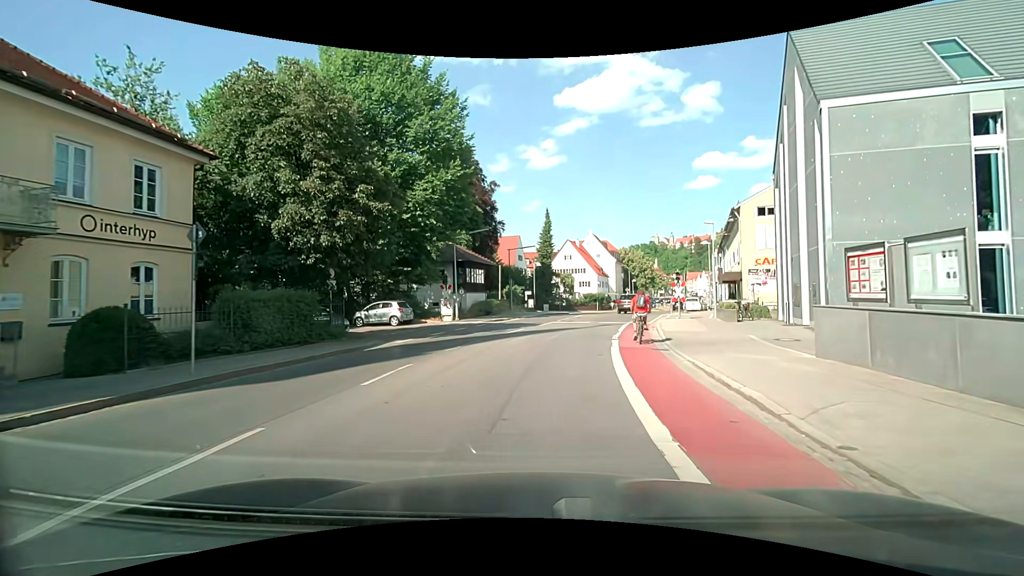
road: secondary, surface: asphalt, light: Day
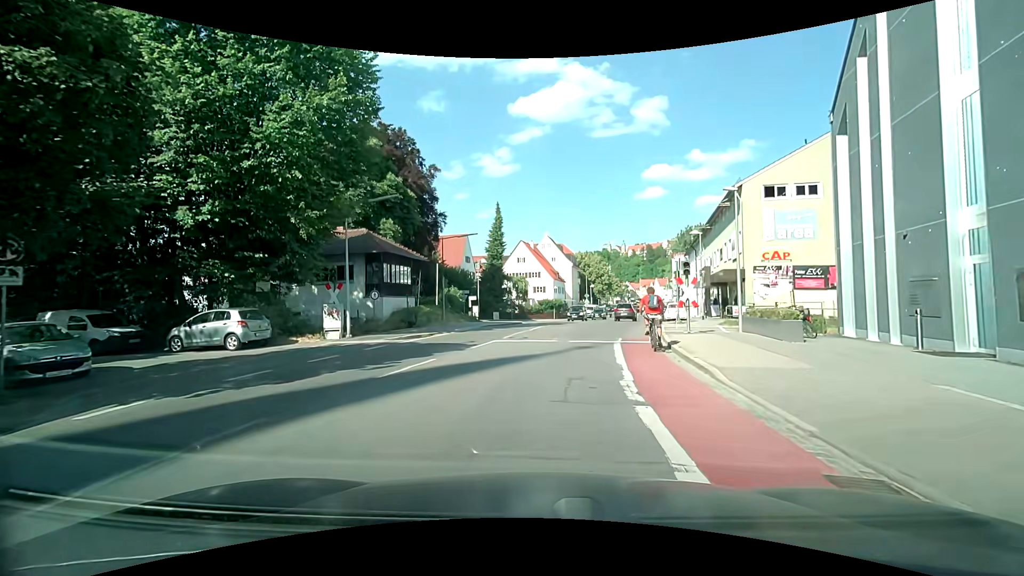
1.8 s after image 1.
(+0.6, +11.1) m; +6°
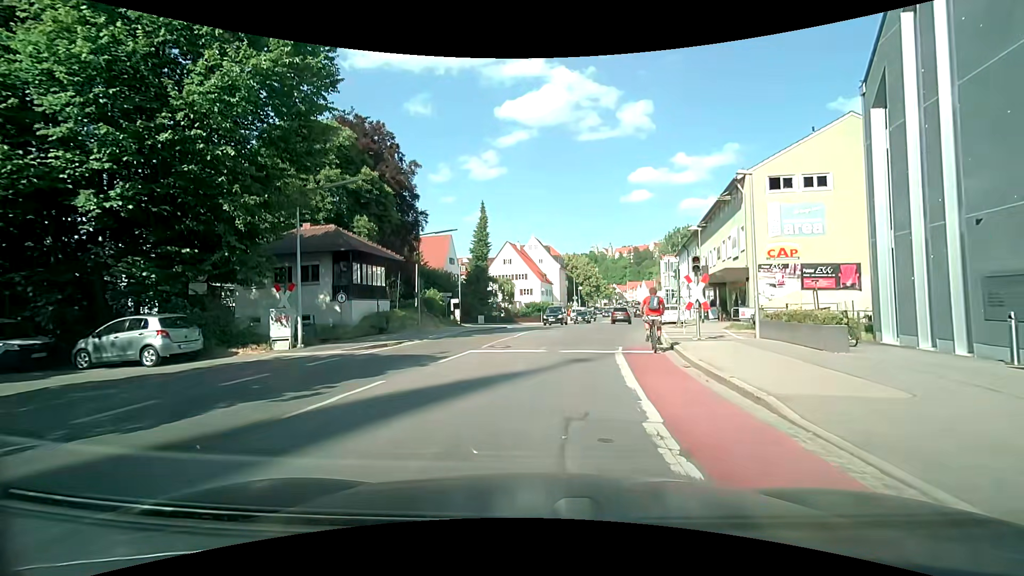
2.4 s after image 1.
(0.0, +3.0) m; 0°
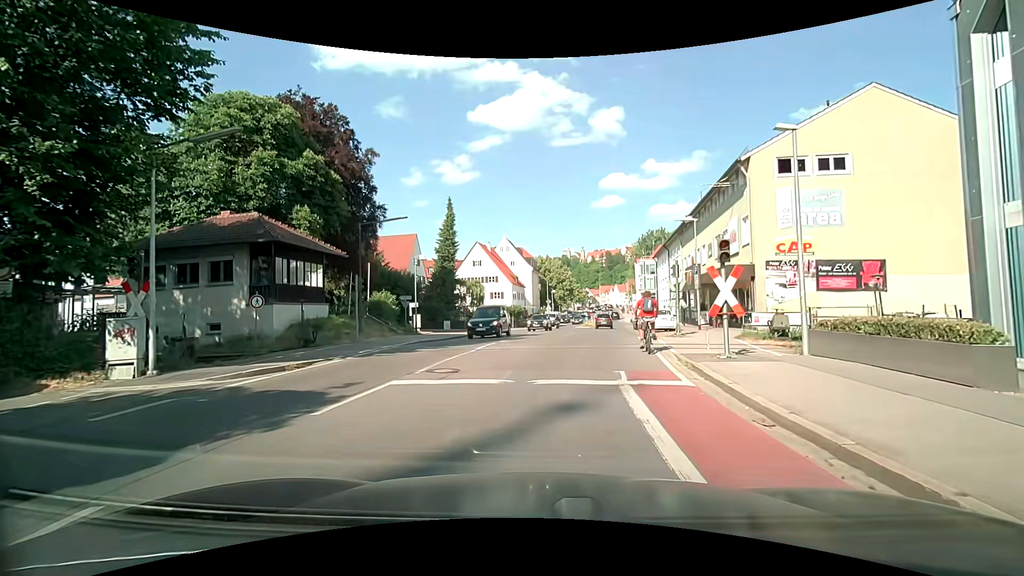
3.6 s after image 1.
(+0.2, +5.2) m; +4°
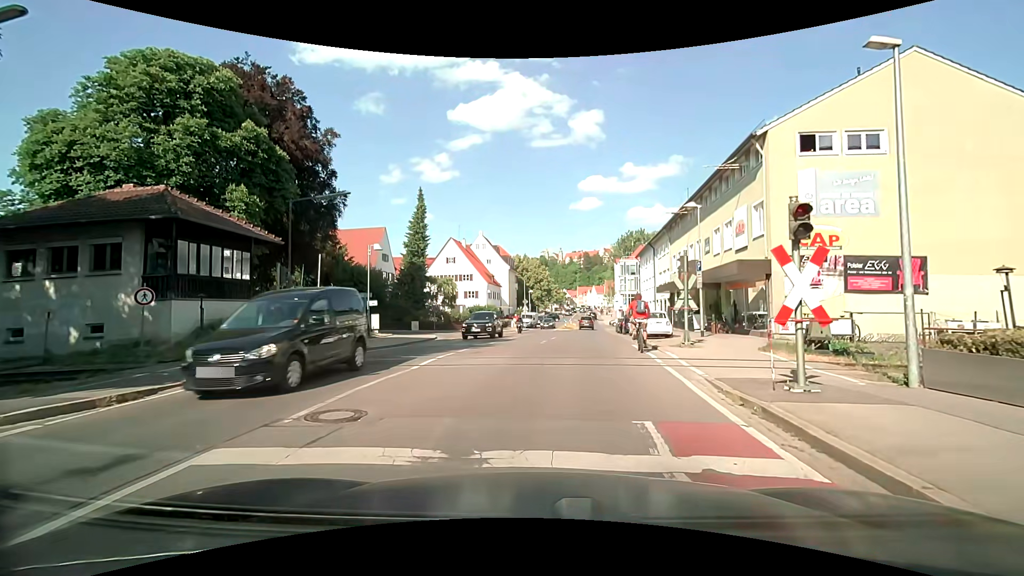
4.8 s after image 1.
(0.0, +4.6) m; +2°
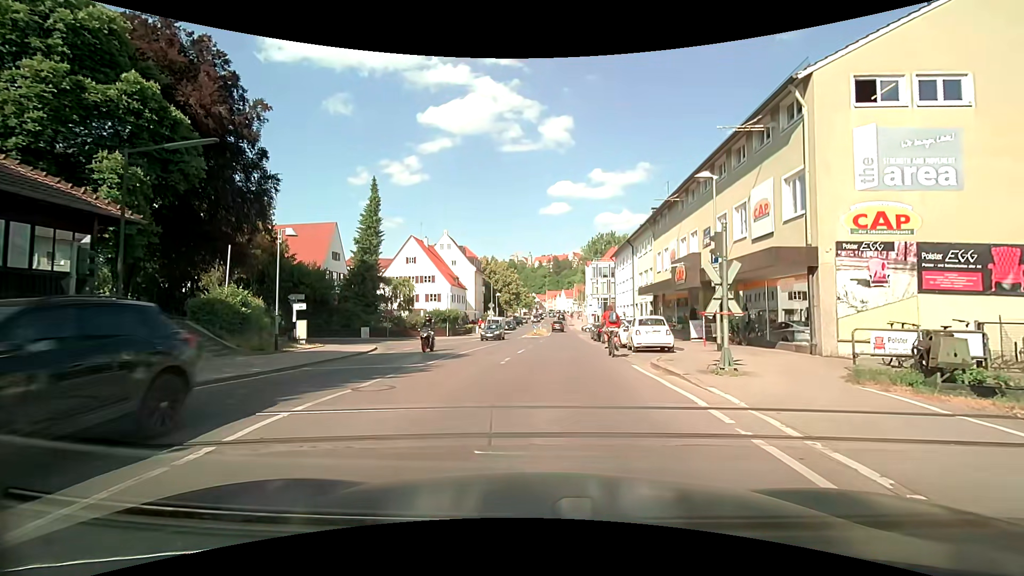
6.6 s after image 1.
(+0.1, +6.3) m; +2°
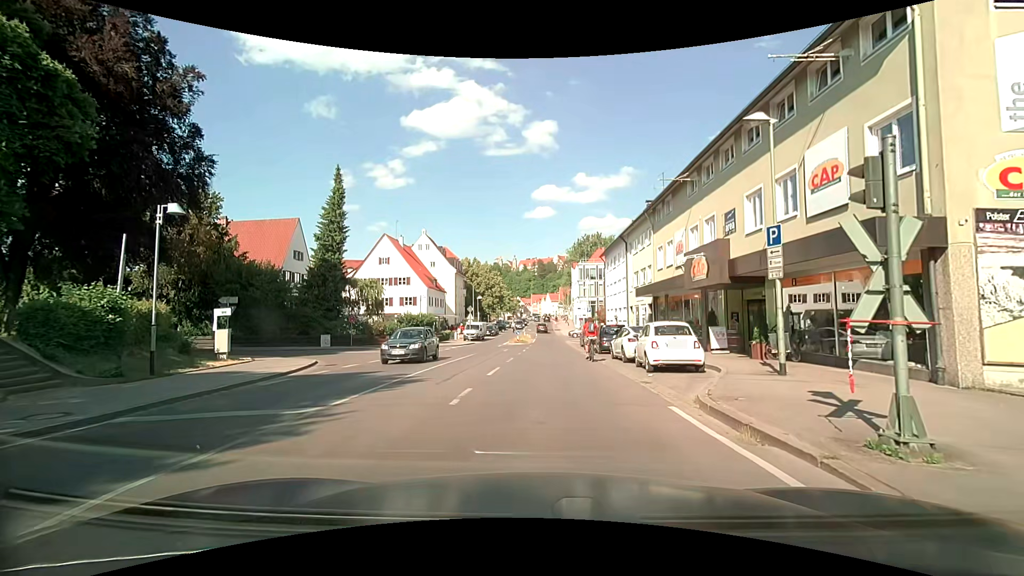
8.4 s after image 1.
(+0.3, +5.7) m; +4°
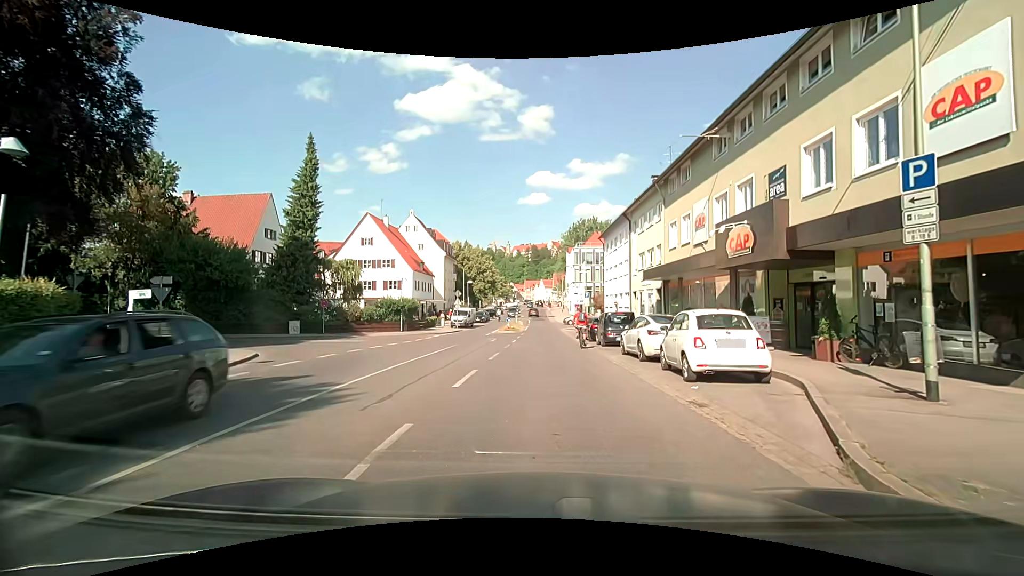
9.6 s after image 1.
(0.0, +4.7) m; -1°
(0, +10) (0, +20) (+1, +30) (+1, +40) (+1, +50) (+2, +60) (+2, +70) (+2, +80) (+2, +90) (+2, +100) m
